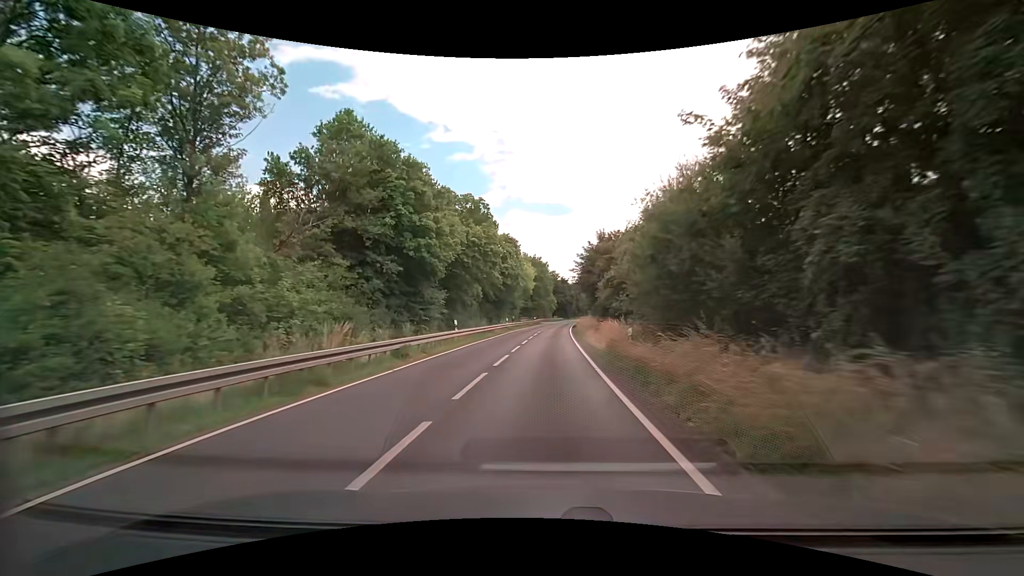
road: secondary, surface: asphalt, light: Day
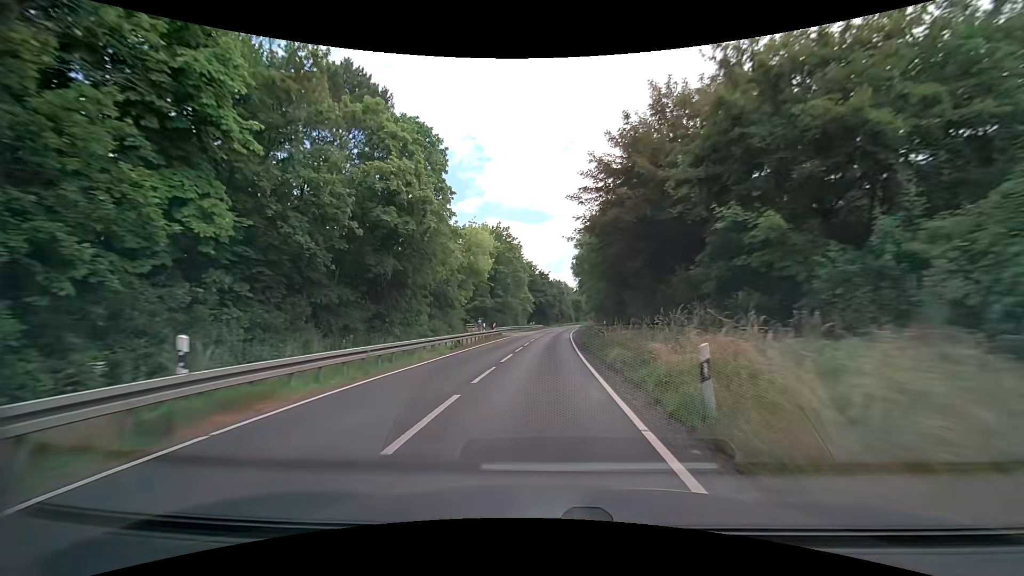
(+1.2, +45.6) m; +3°
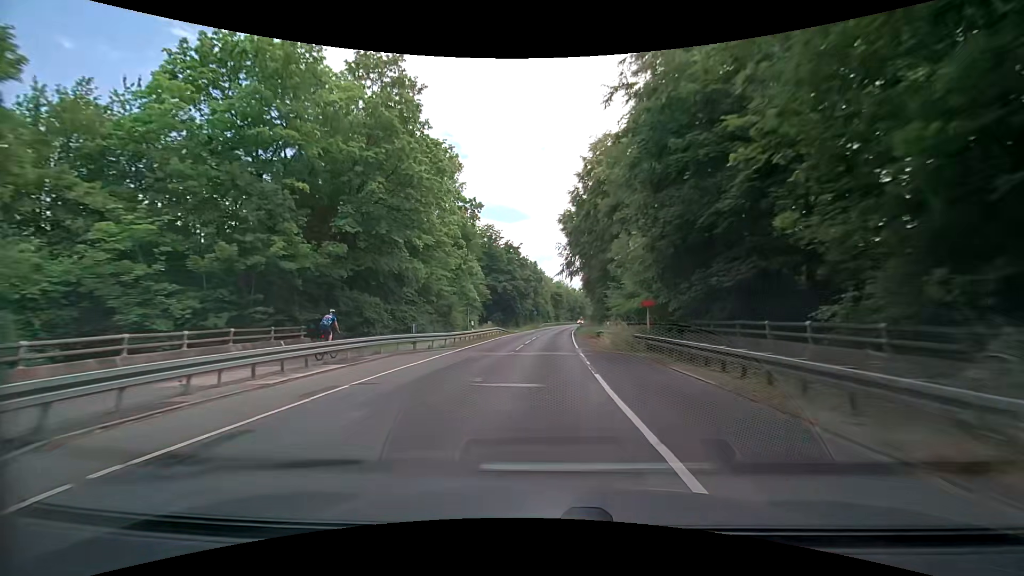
(+0.9, +47.5) m; +2°
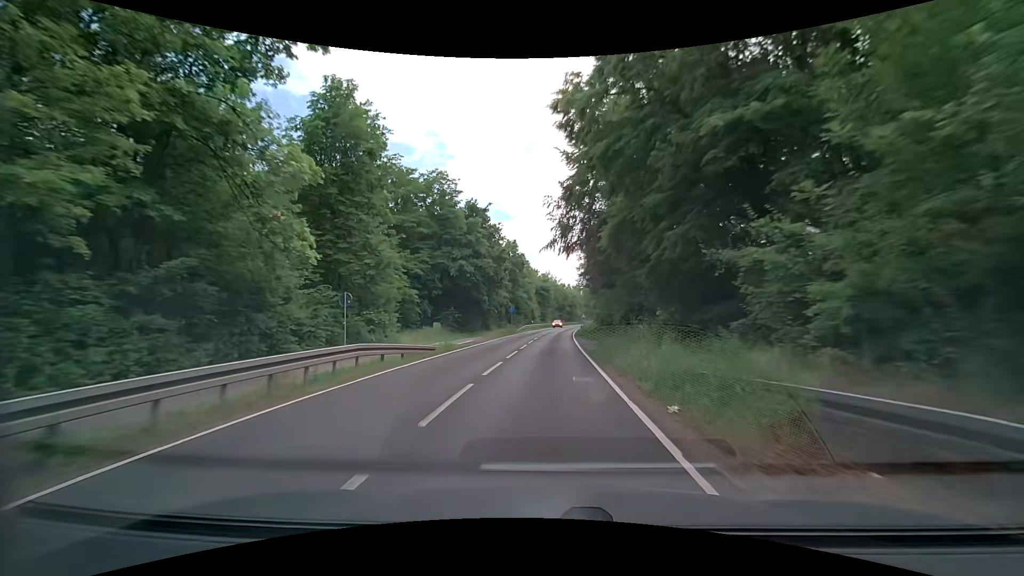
(+0.7, +29.3) m; +3°
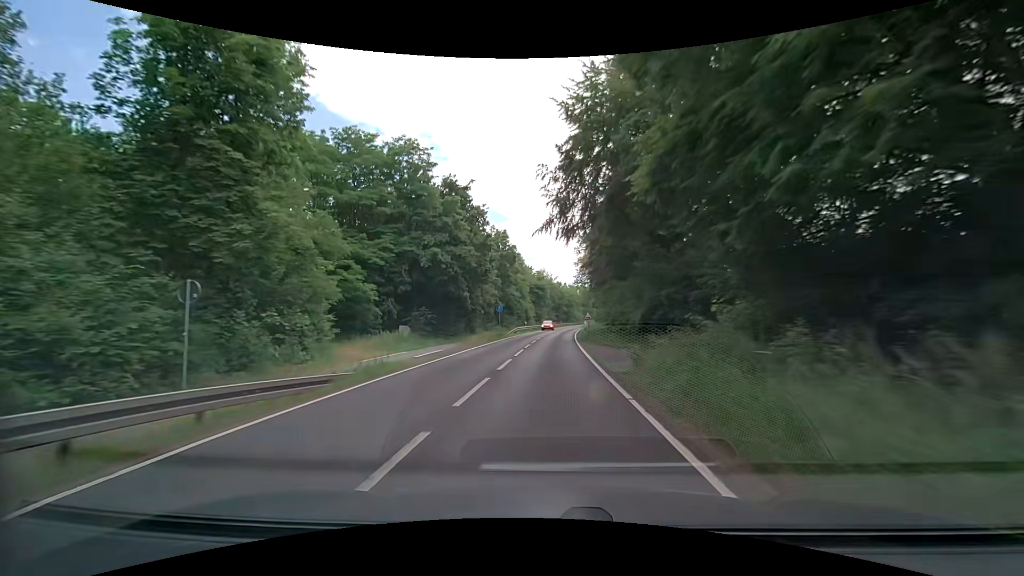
(-0.1, +9.9) m; 0°
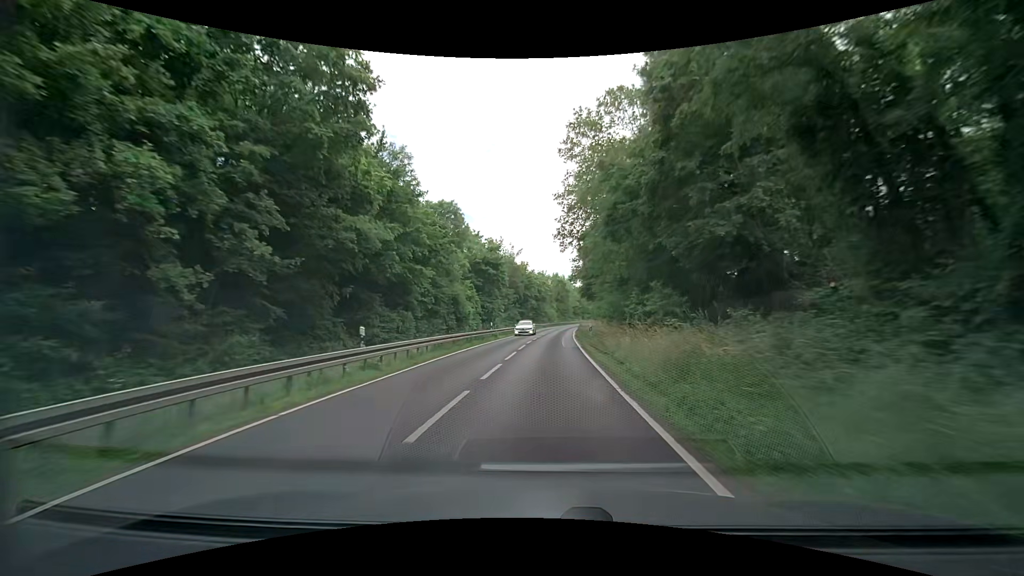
(+1.8, +50.8) m; +3°
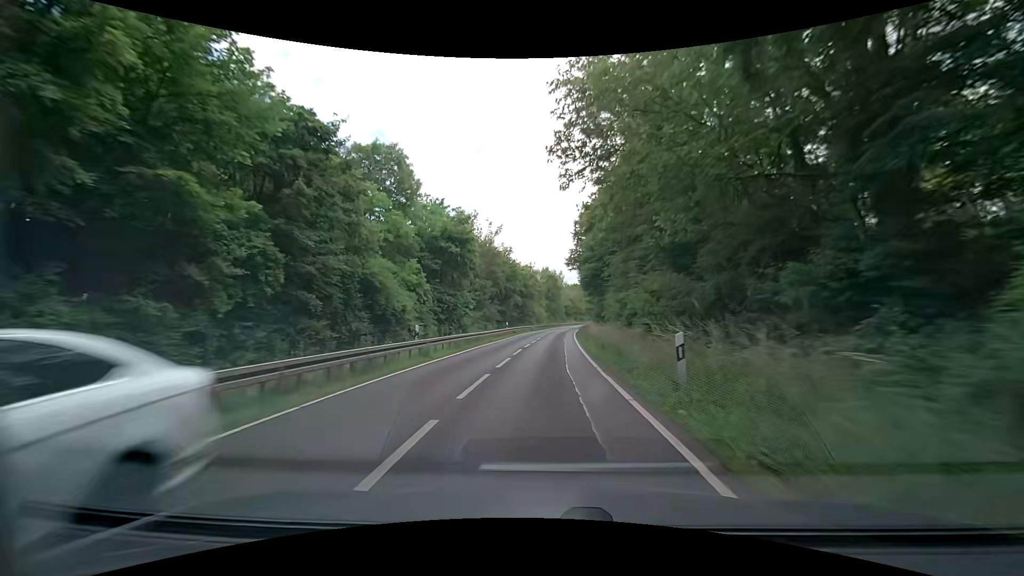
(+0.3, +21.0) m; +2°
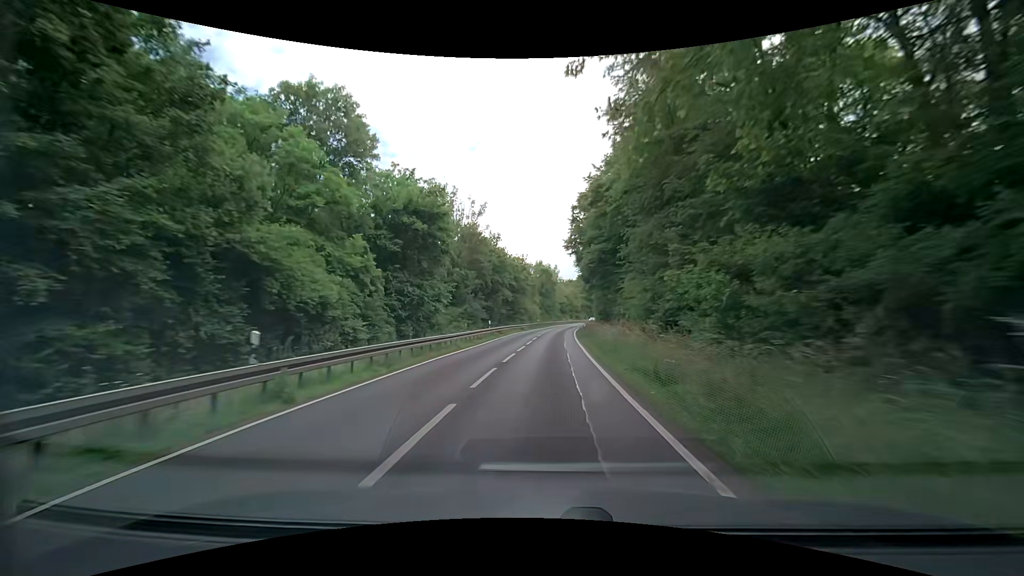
(-0.1, +10.6) m; 0°
(0, +10) (0, +20) (+1, +30) (+1, +40) (+2, +50) (+3, +60) (+4, +70) (+5, +80) (+6, +90) (+7, +100) m
